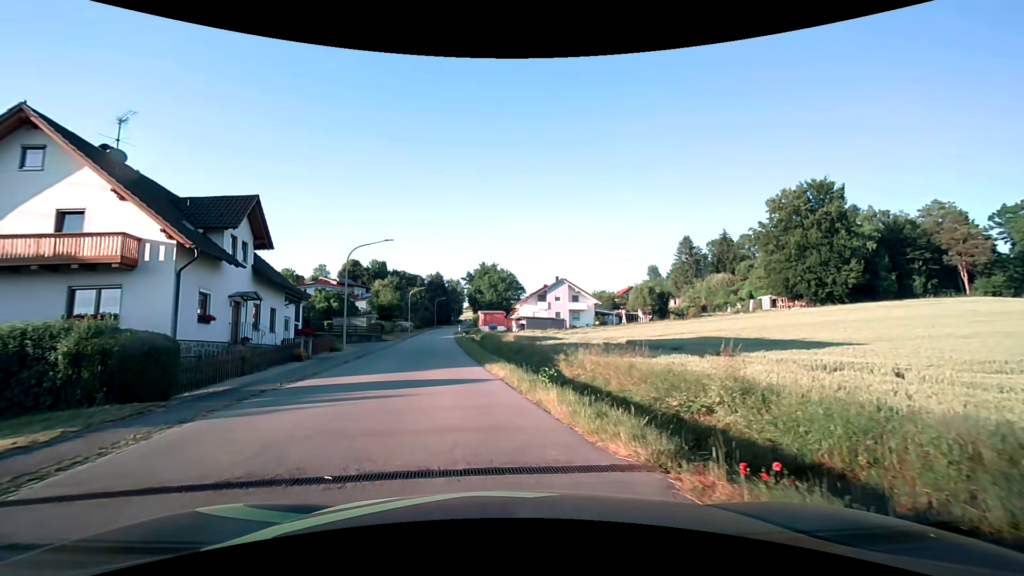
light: Day
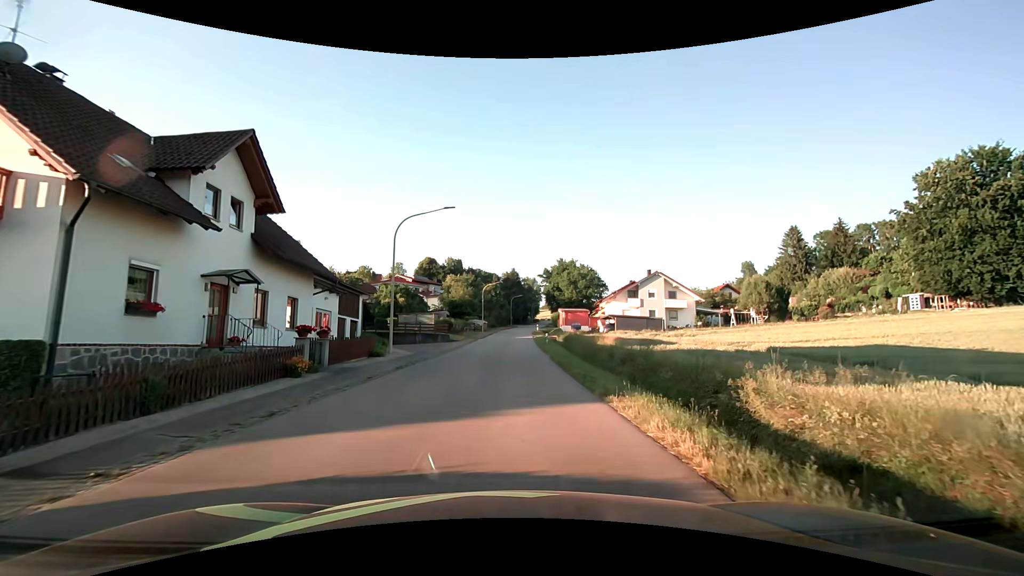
(-1.1, +9.7) m; -9°
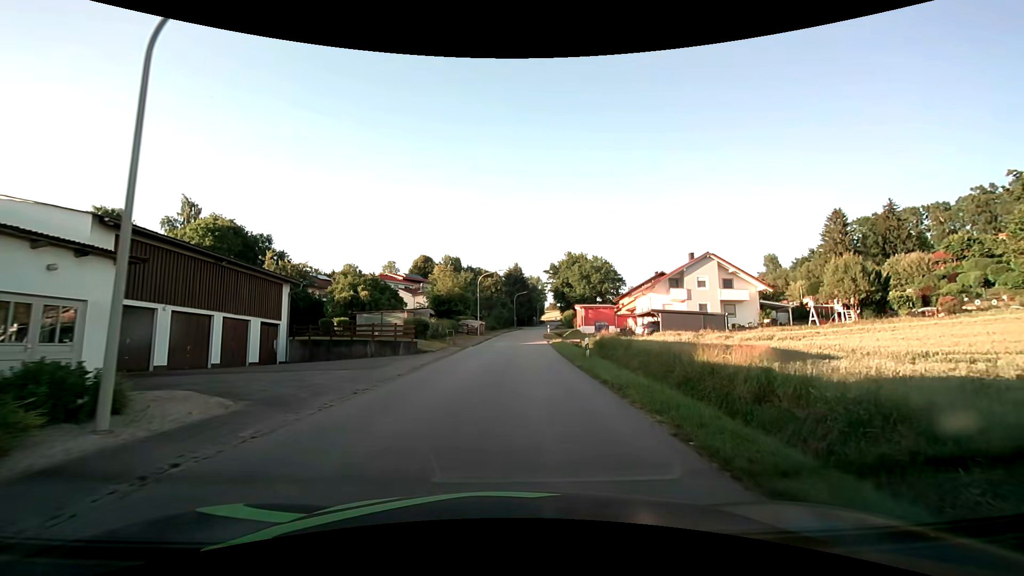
(0.0, +17.6) m; 0°
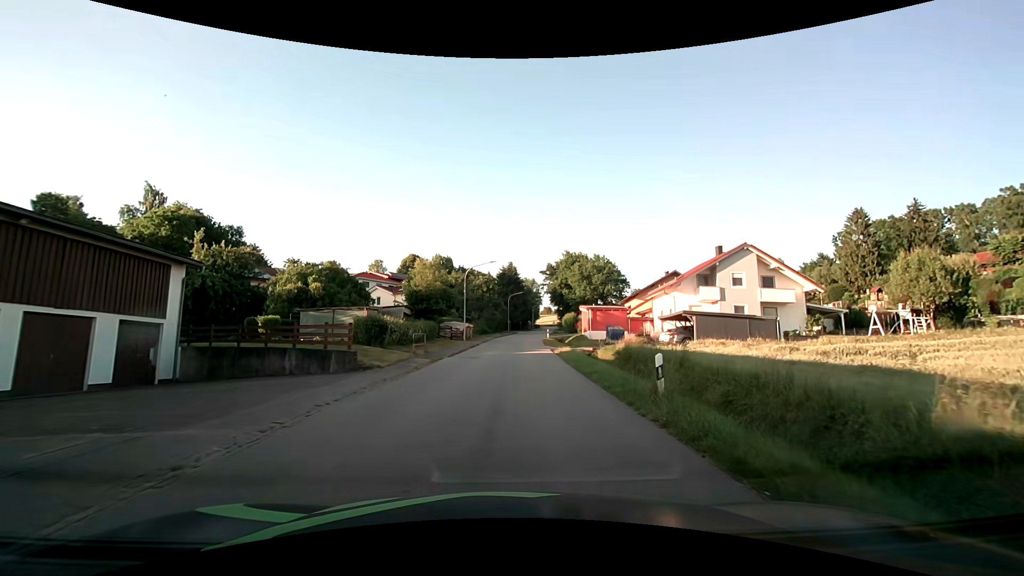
(+0.1, +10.0) m; +1°
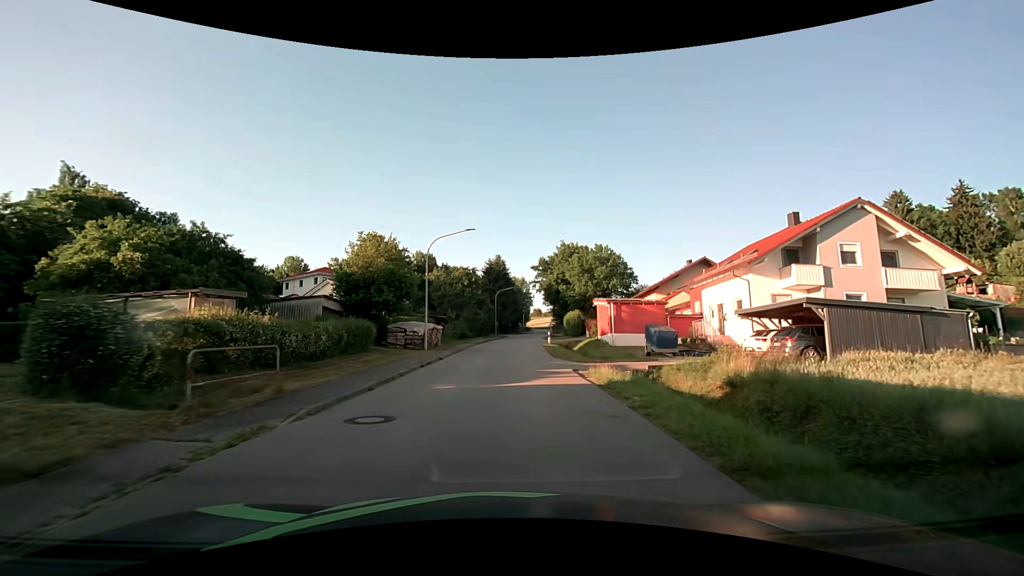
(+0.3, +16.2) m; +2°
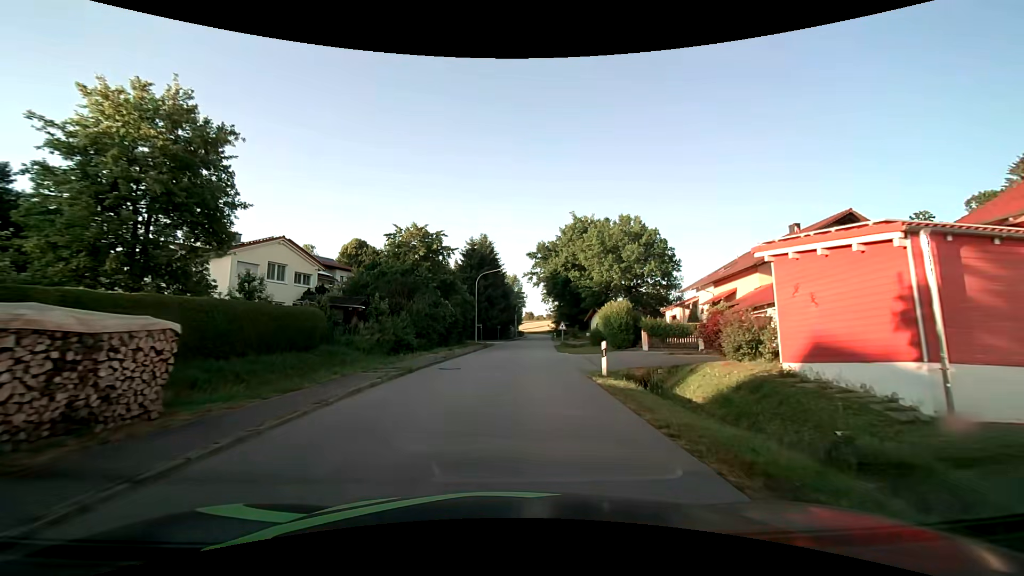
(+0.2, +27.7) m; +1°
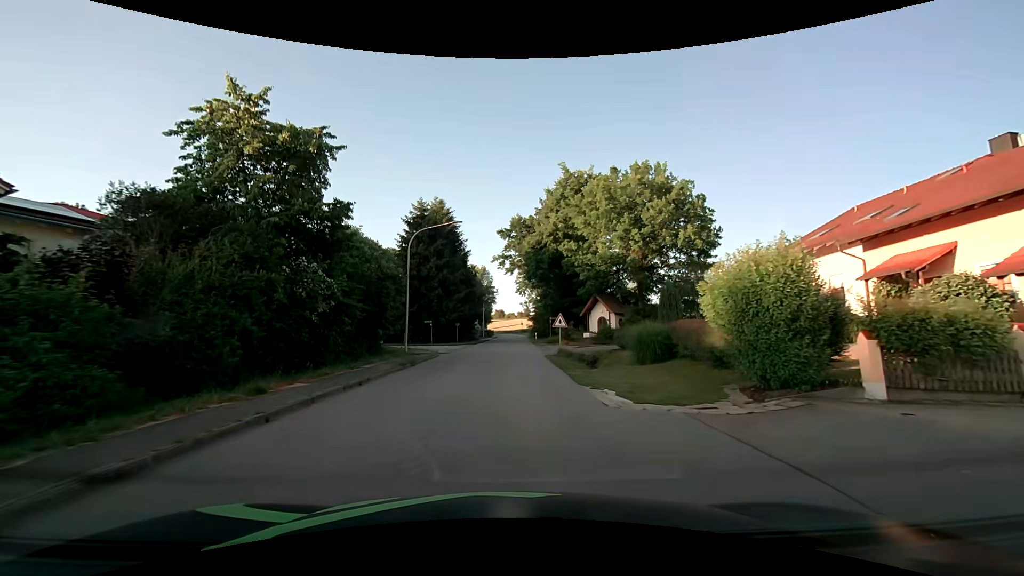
(+0.7, +21.2) m; +3°
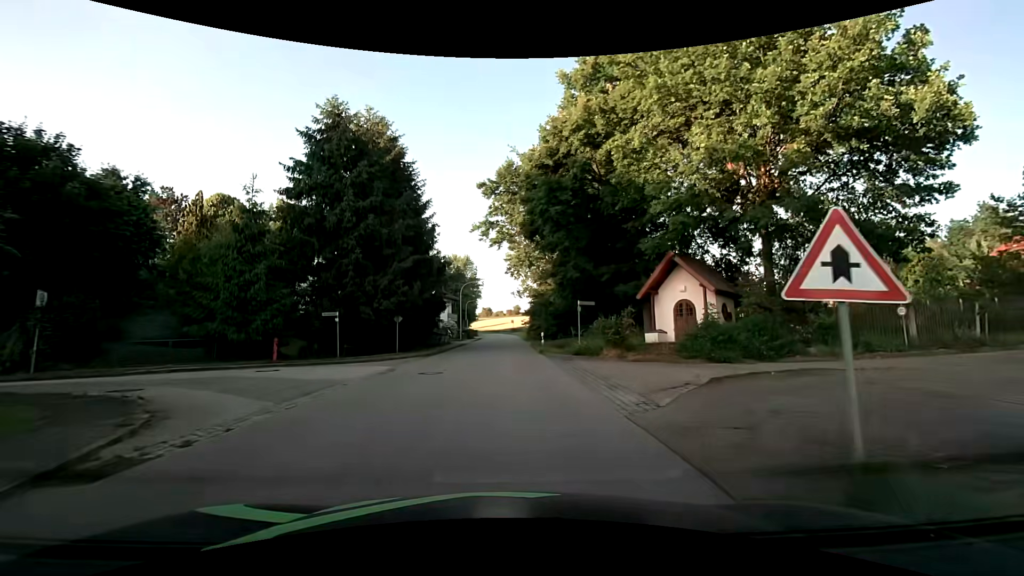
(+0.4, +23.5) m; +2°
